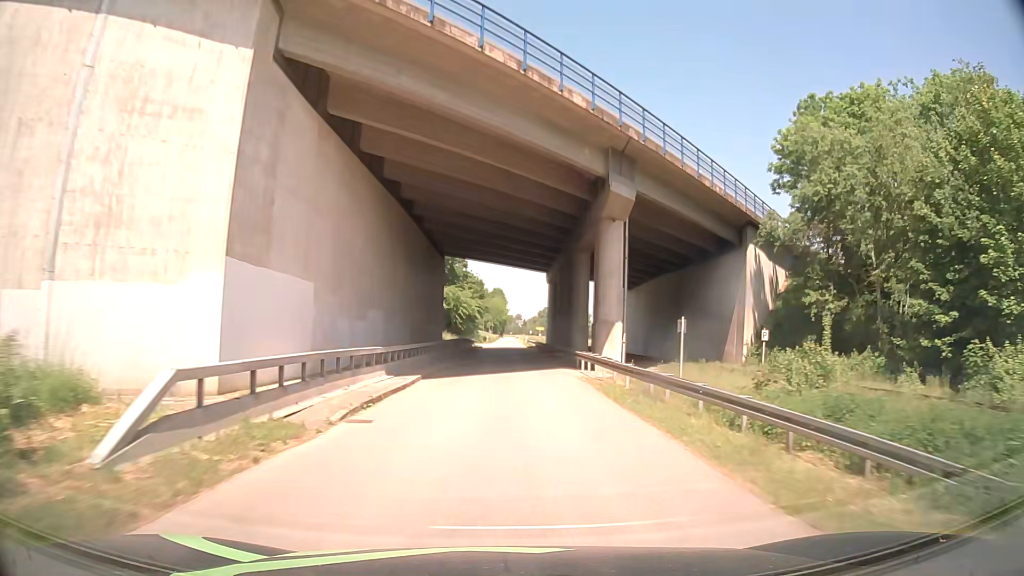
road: tertiary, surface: asphalt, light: Day
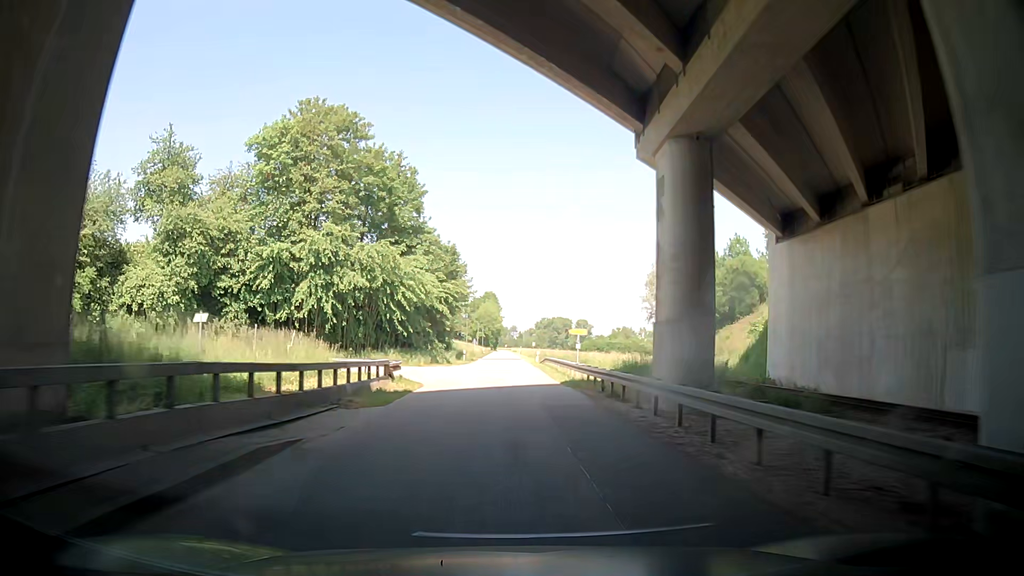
(+0.2, +53.6) m; 0°
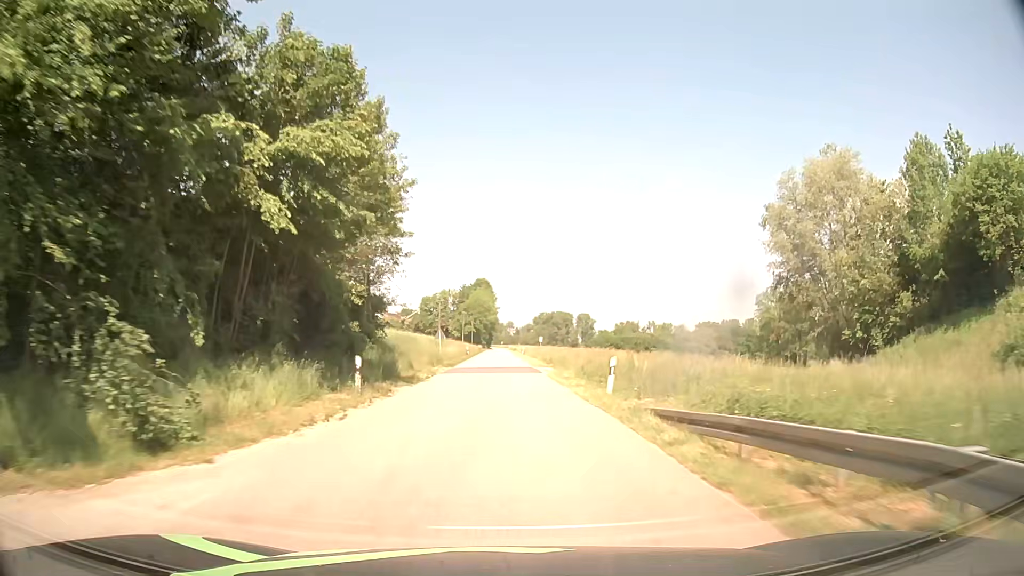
(-0.3, +42.9) m; +1°
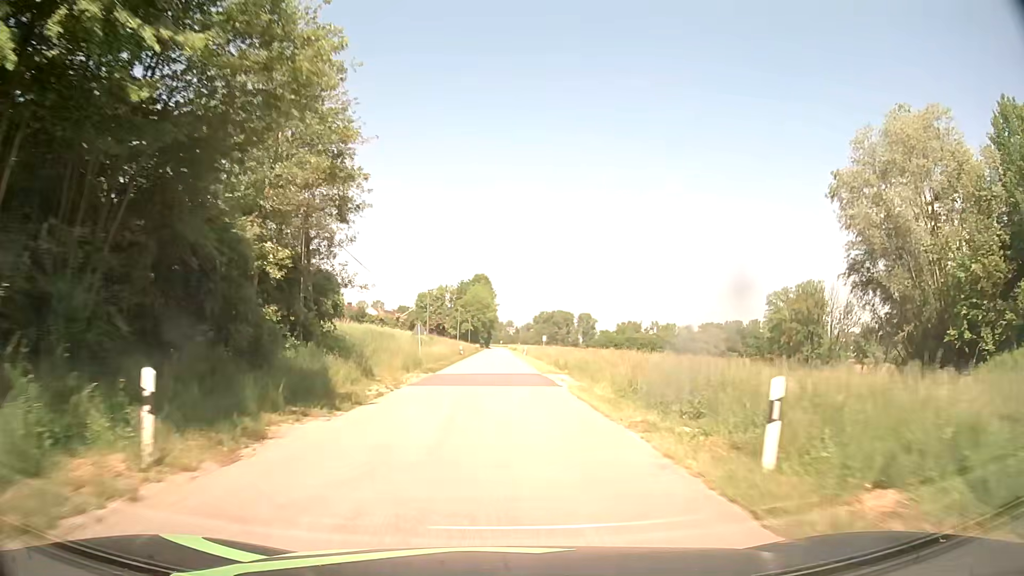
(0.0, +10.7) m; 0°
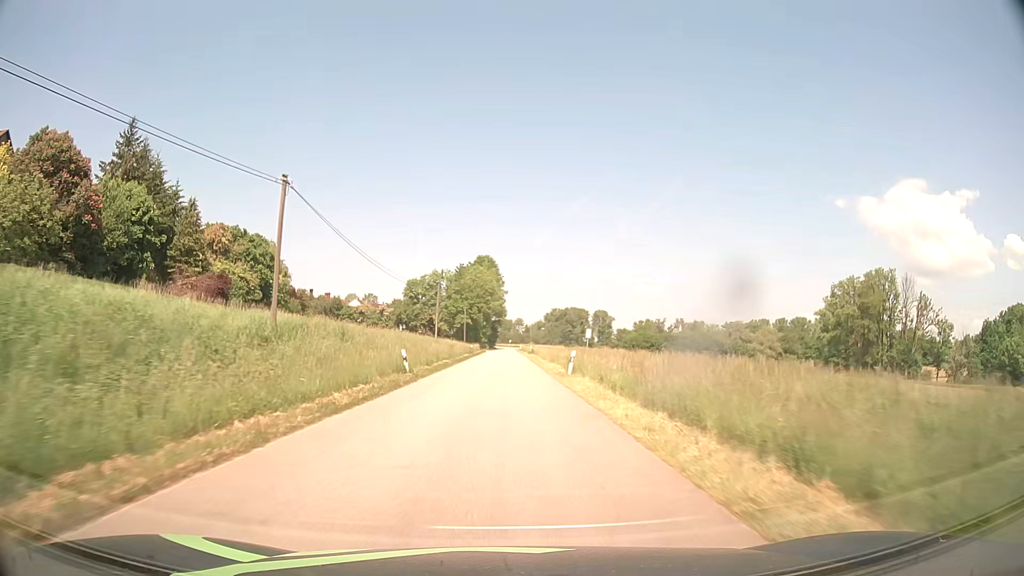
(-0.2, +43.0) m; -1°
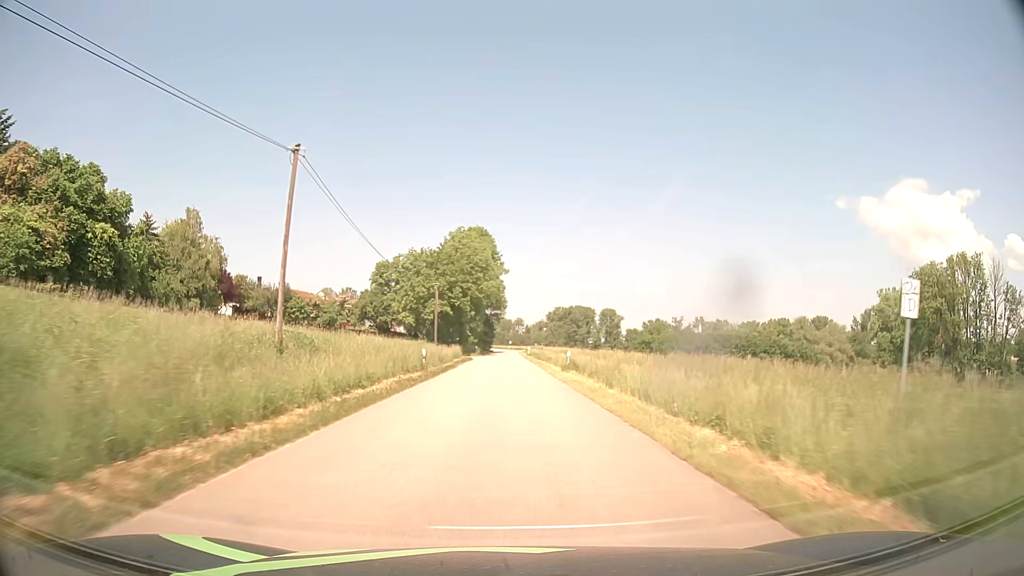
(-0.1, +43.0) m; 0°
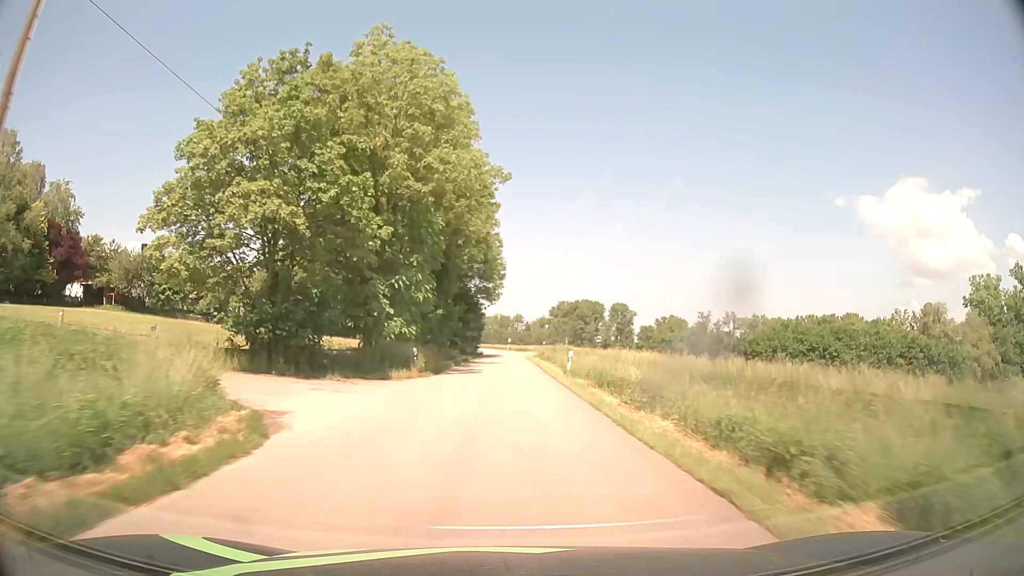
(+0.2, +53.7) m; 0°
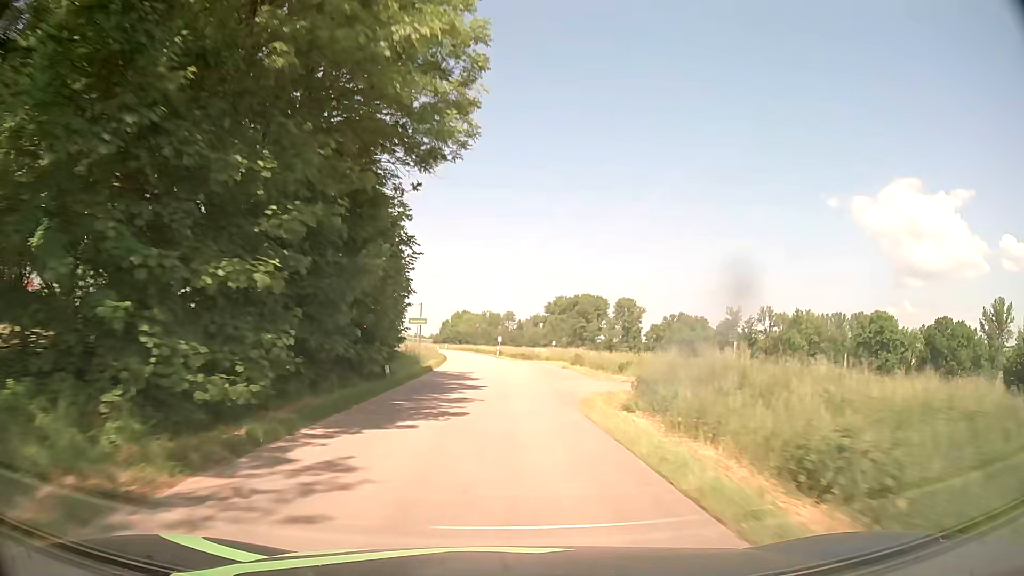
(+0.4, +53.8) m; +1°
(0, +10) (0, +20) (0, +30) (0, +40) (-1, +50) (-2, +60) (-3, +70) (-4, +80) (-5, +90) (-7, +100) m
